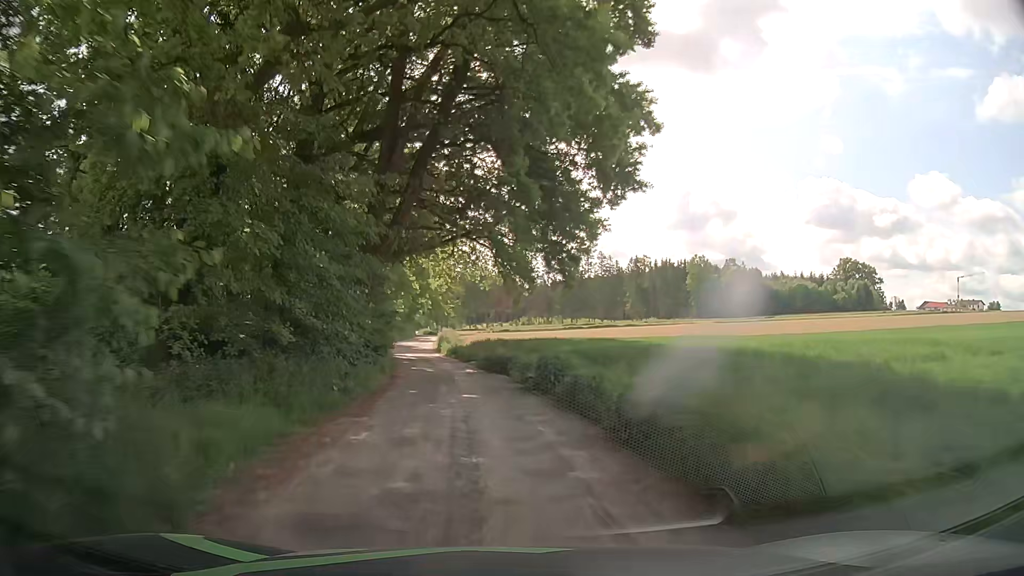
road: unclassified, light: Day
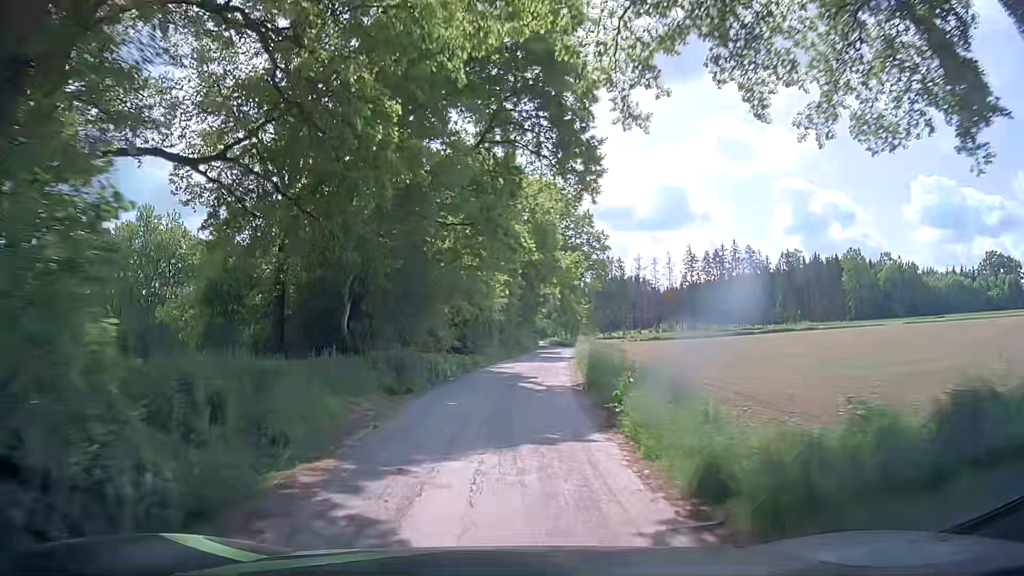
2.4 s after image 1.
(-3.4, +33.4) m; -10°
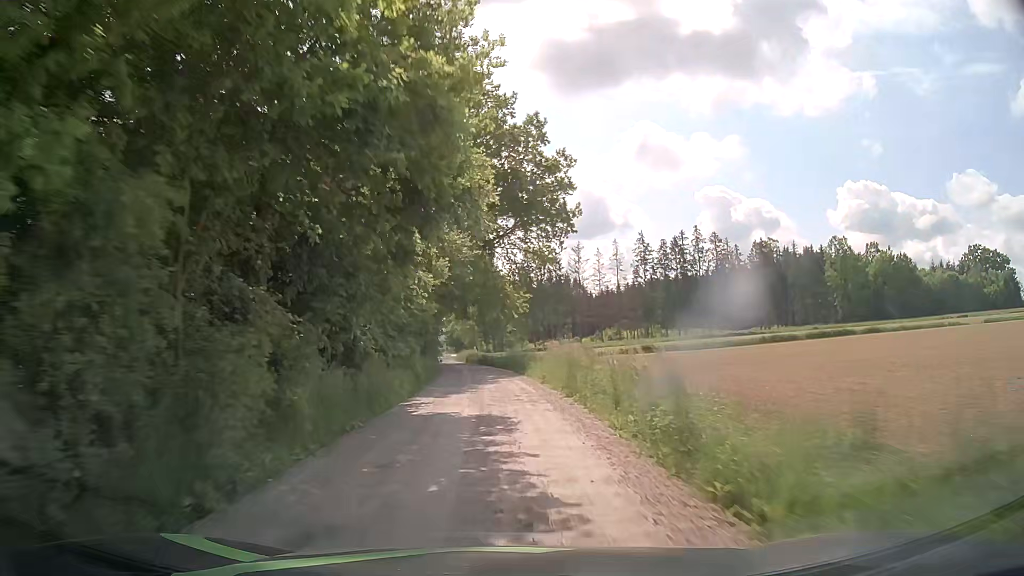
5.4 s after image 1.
(+2.7, +44.2) m; +7°
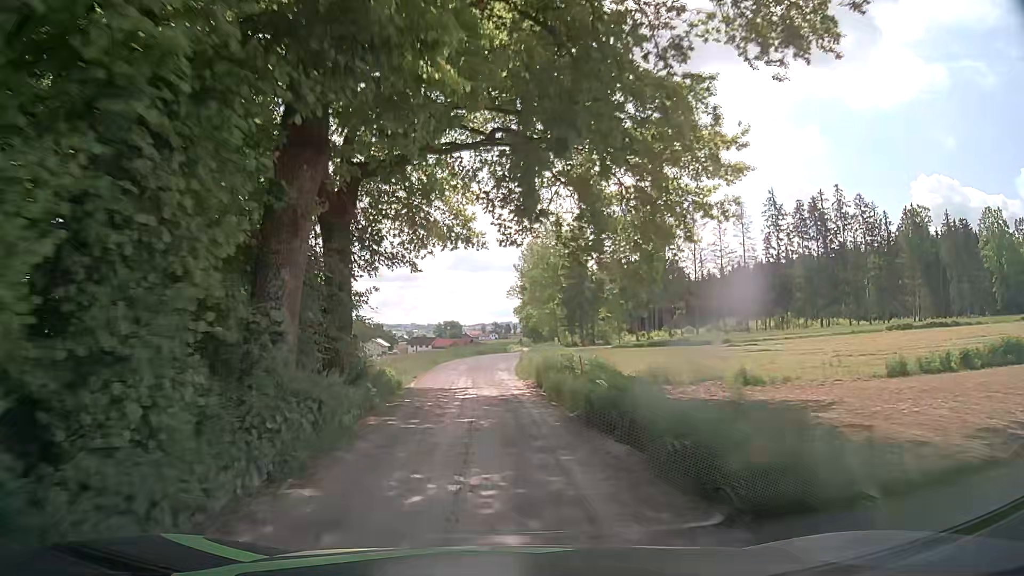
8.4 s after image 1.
(-2.1, +43.2) m; -6°
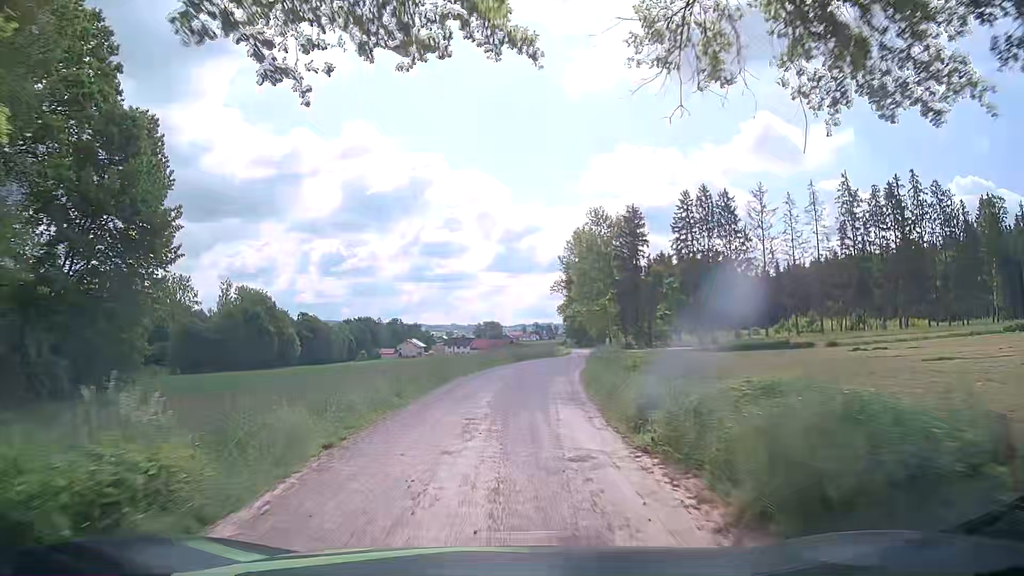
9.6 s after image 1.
(-0.5, +16.1) m; -5°
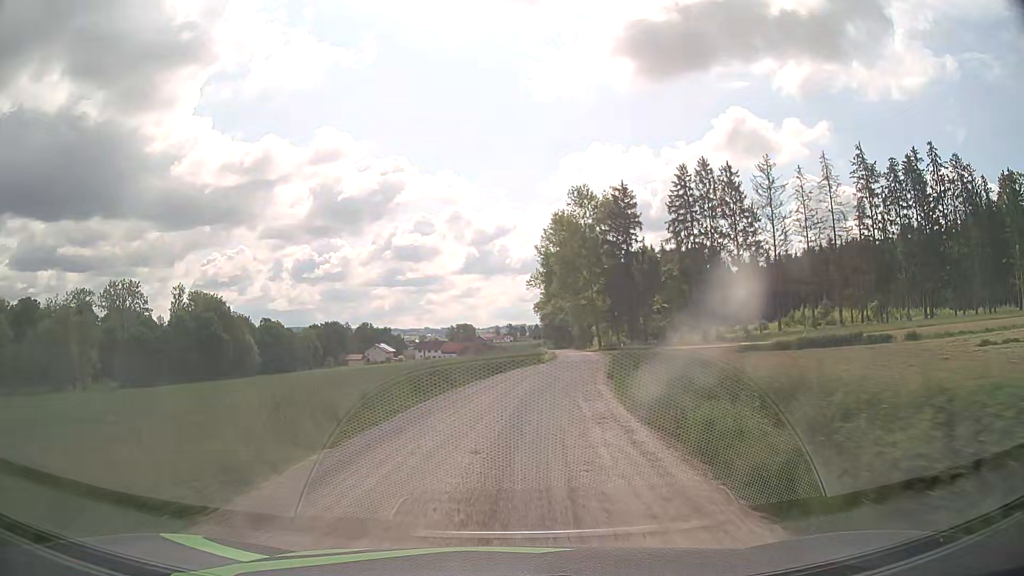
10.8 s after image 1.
(+0.6, +15.8) m; +4°
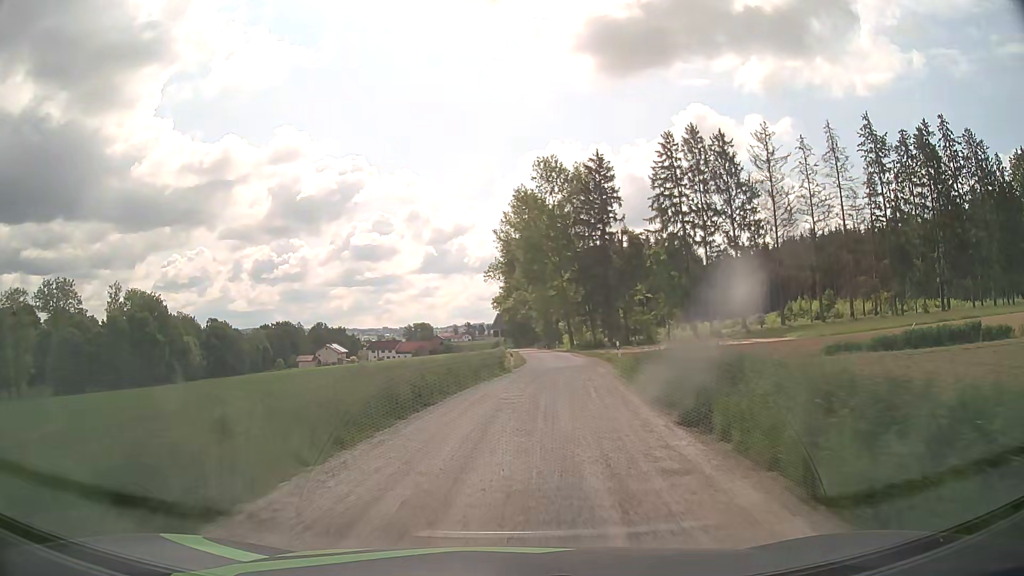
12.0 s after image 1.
(+0.4, +14.9) m; +4°
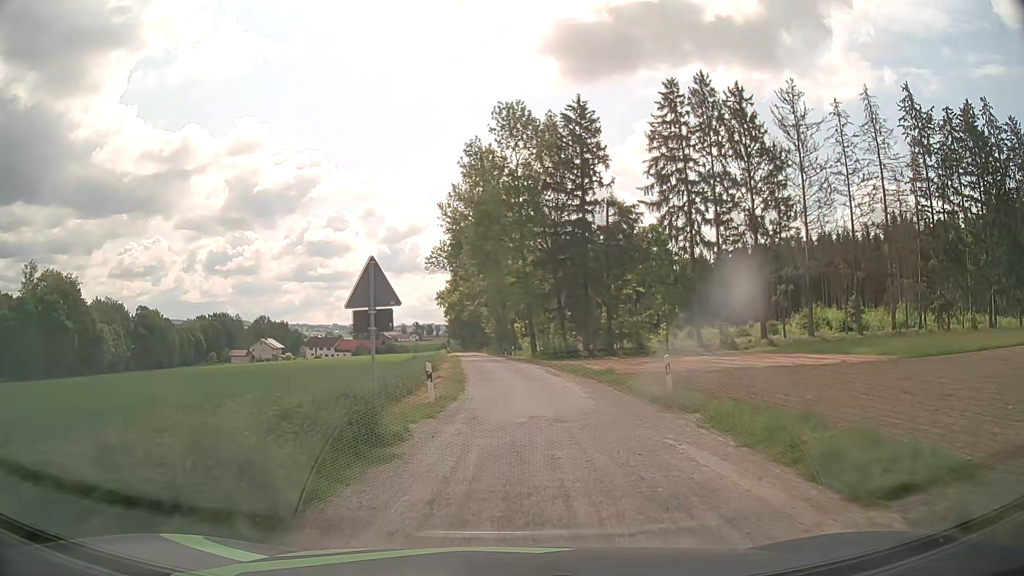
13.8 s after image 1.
(+0.7, +20.6) m; +4°
(0, +10) (0, +20) (0, +30) (-1, +40) (-1, +50) (-2, +60) (-3, +70) (-3, +80) (-4, +90) (-5, +100) m
